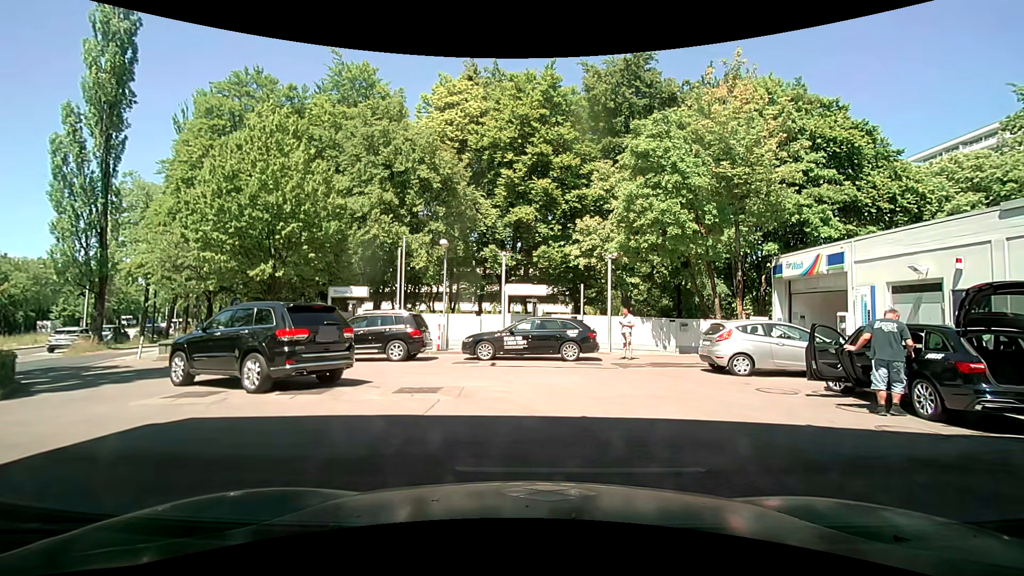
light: Day
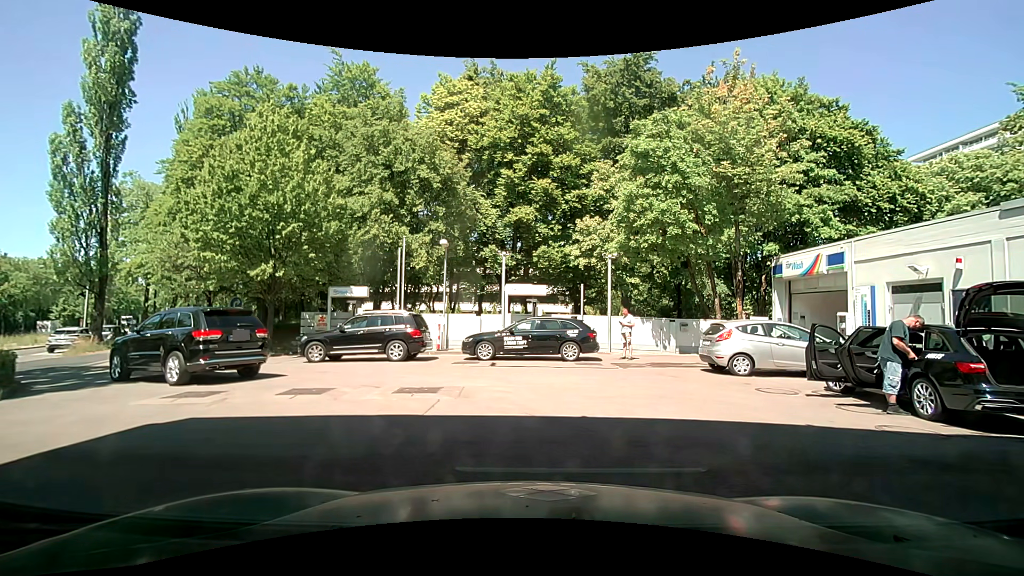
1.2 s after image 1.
(0.0, 0.0) m; 0°
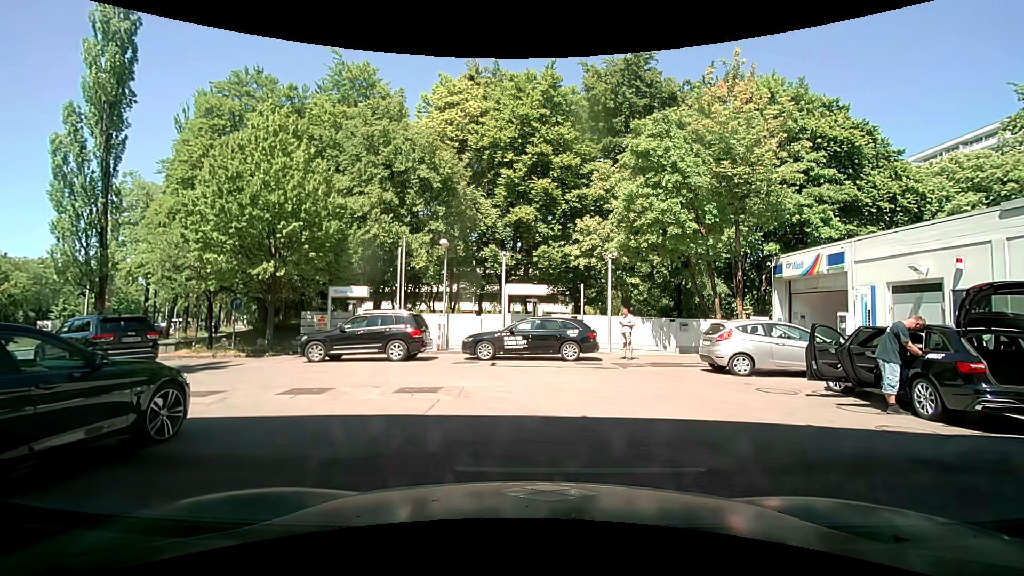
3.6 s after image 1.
(0.0, 0.0) m; 0°
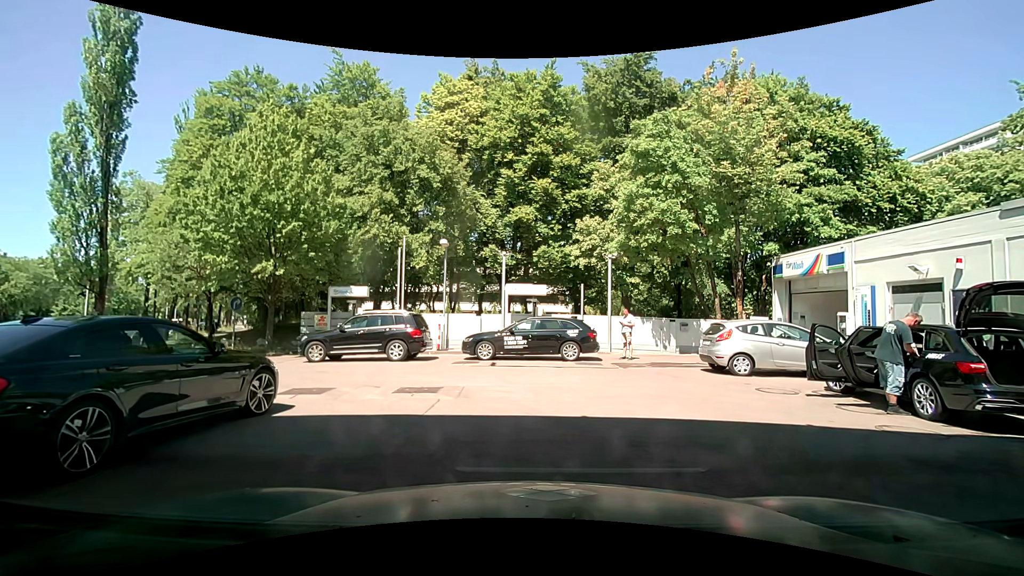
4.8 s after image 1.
(0.0, 0.0) m; 0°
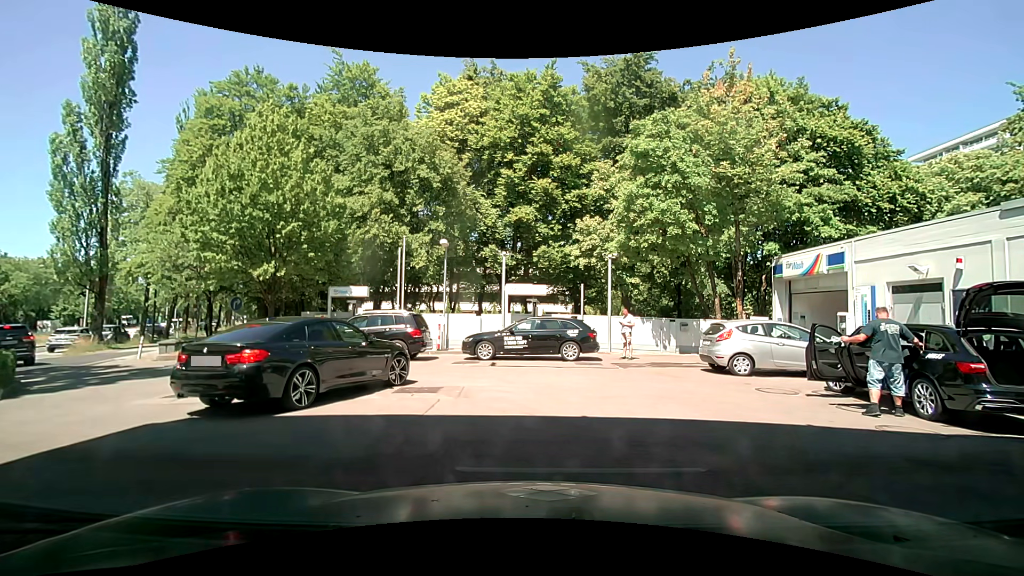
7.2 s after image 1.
(0.0, 0.0) m; 0°
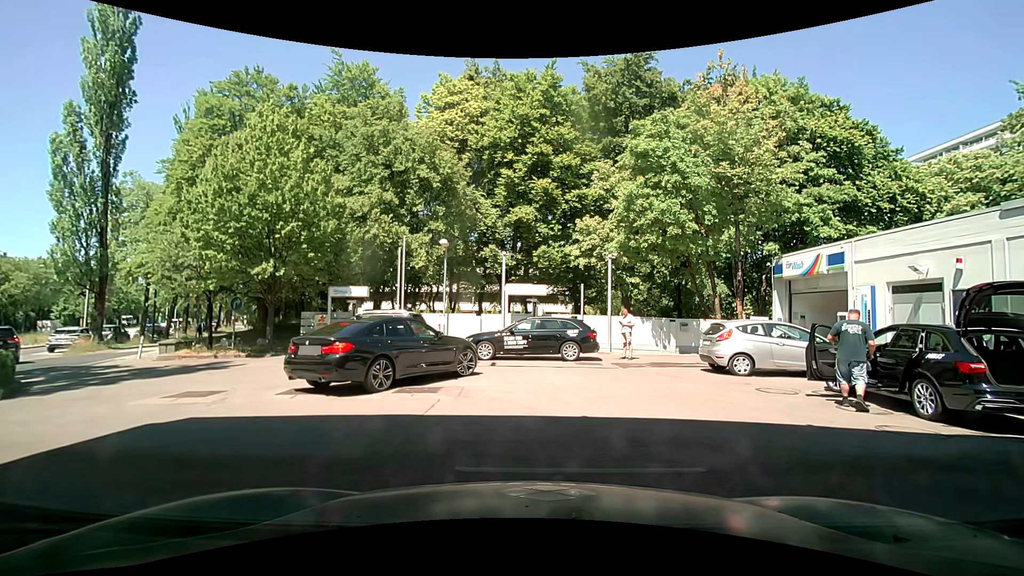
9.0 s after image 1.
(0.0, 0.0) m; 0°
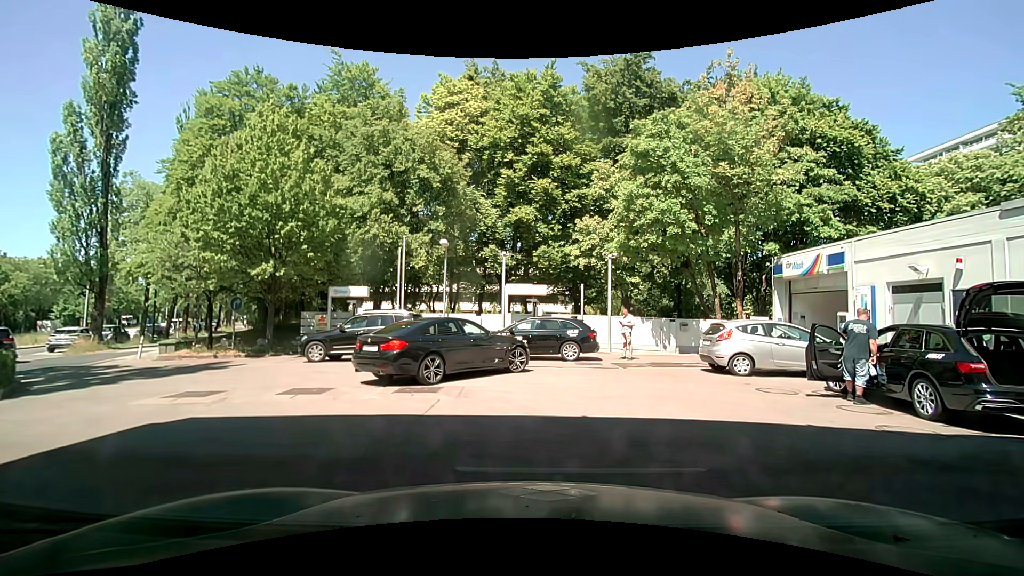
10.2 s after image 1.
(0.0, 0.0) m; 0°
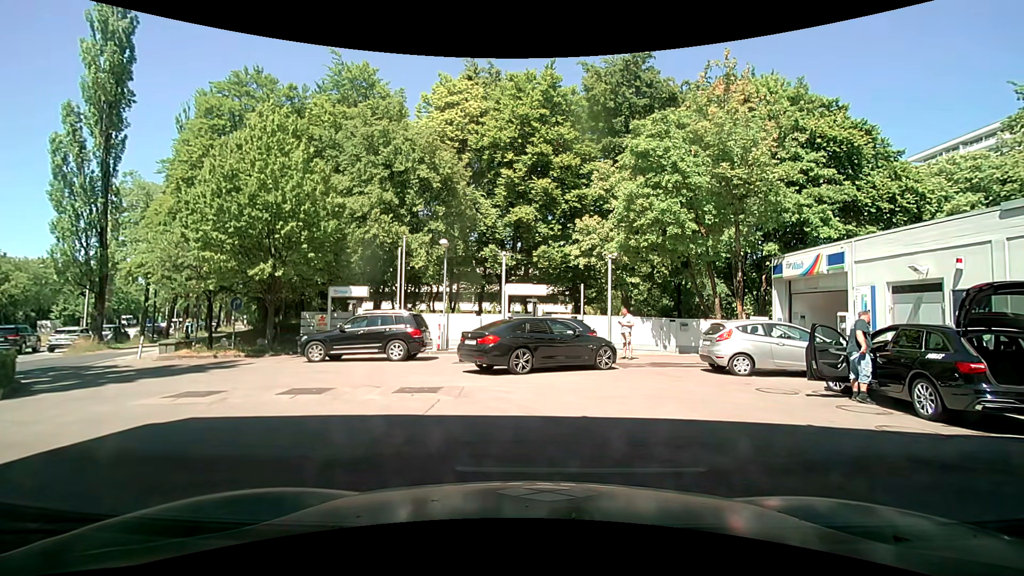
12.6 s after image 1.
(0.0, 0.0) m; 0°
